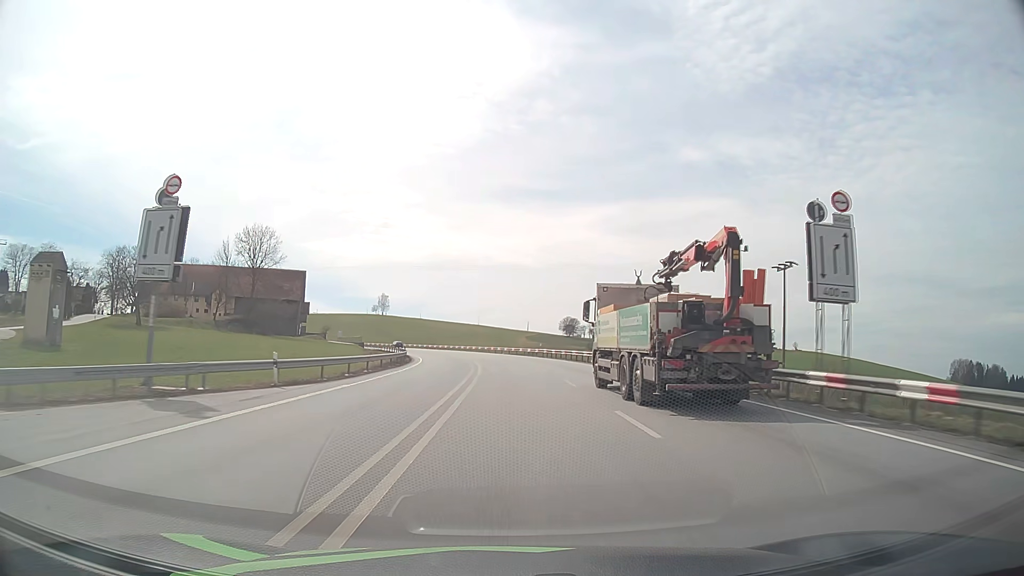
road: primary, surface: asphalt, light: Day
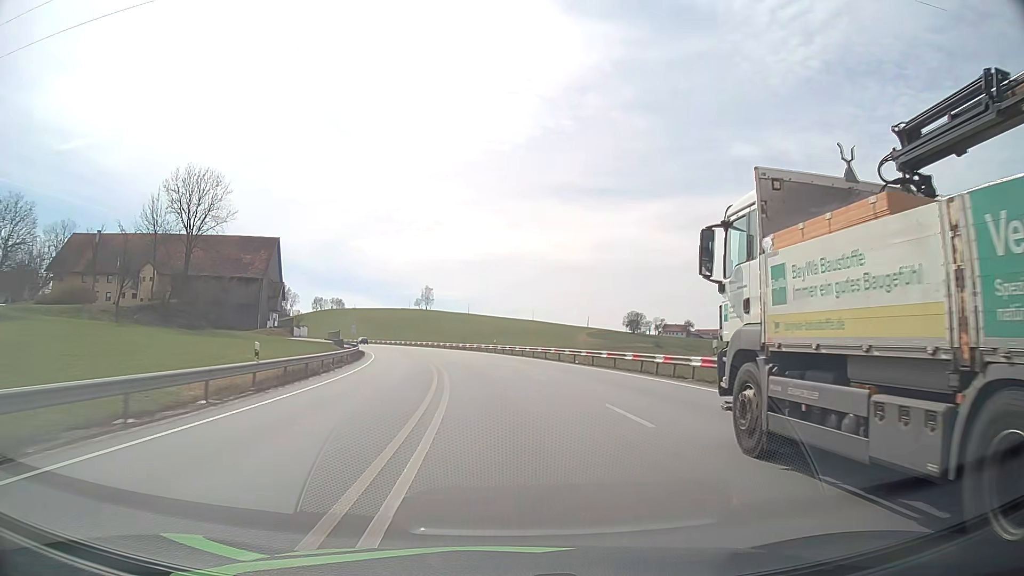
(-1.1, +47.4) m; -4°
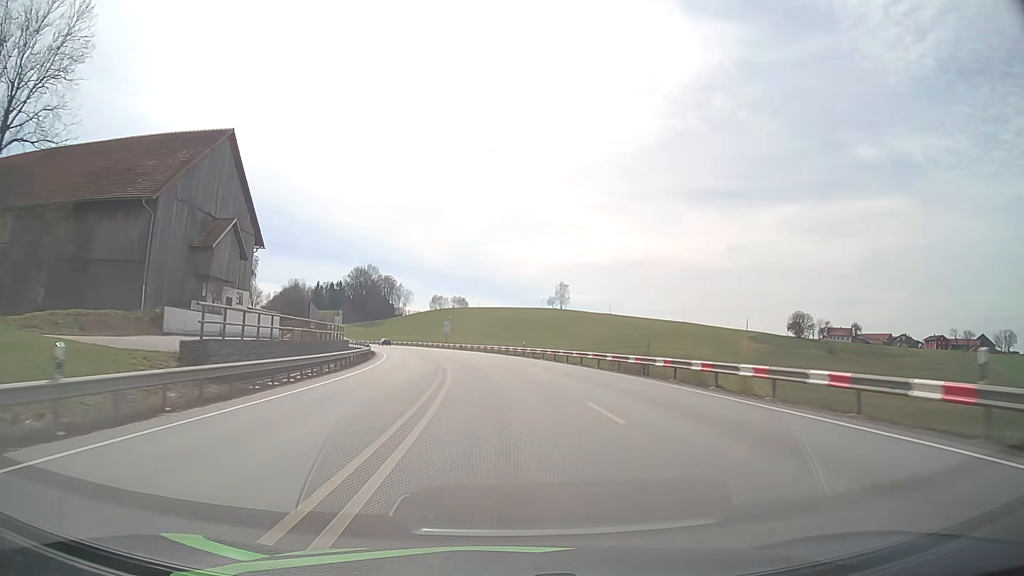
(-6.4, +58.8) m; -12°
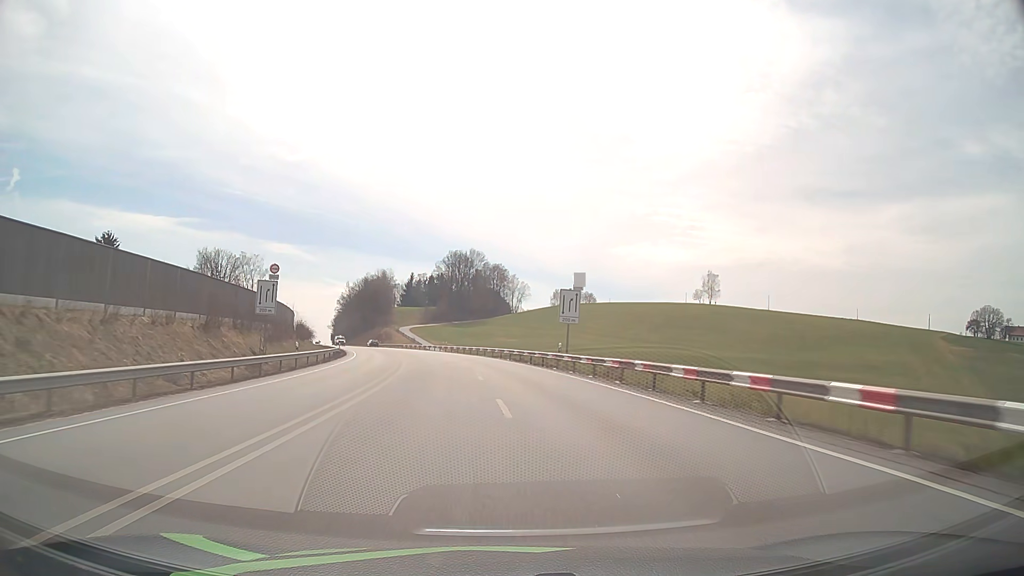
(-6.0, +71.1) m; -10°
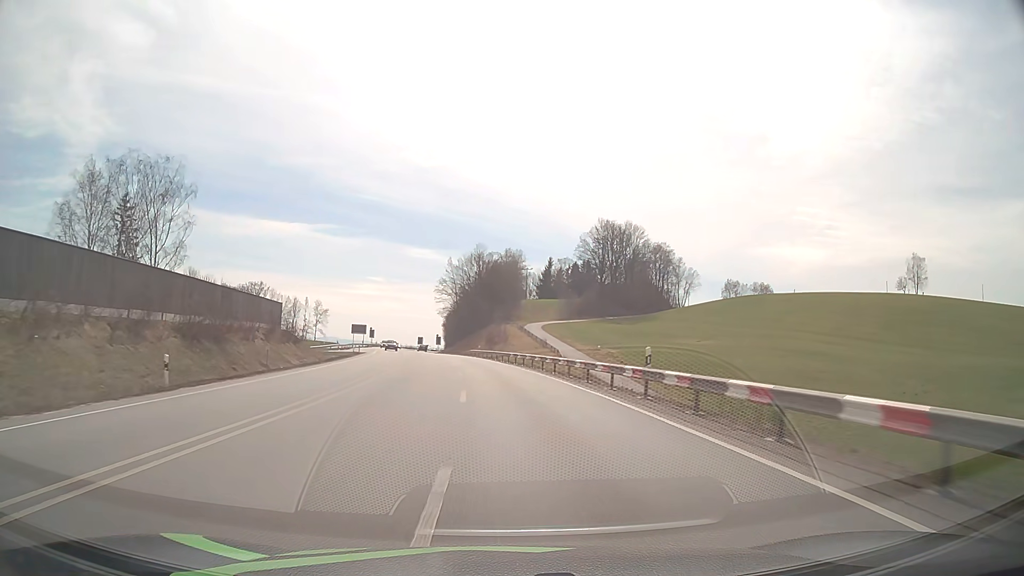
(-7.5, +68.9) m; -12°
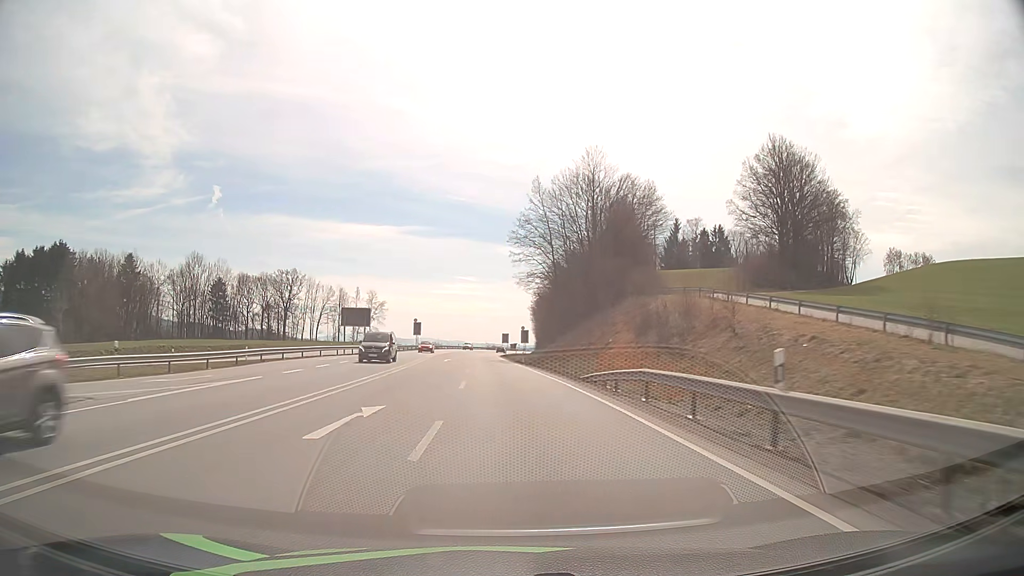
(-5.6, +68.2) m; -8°
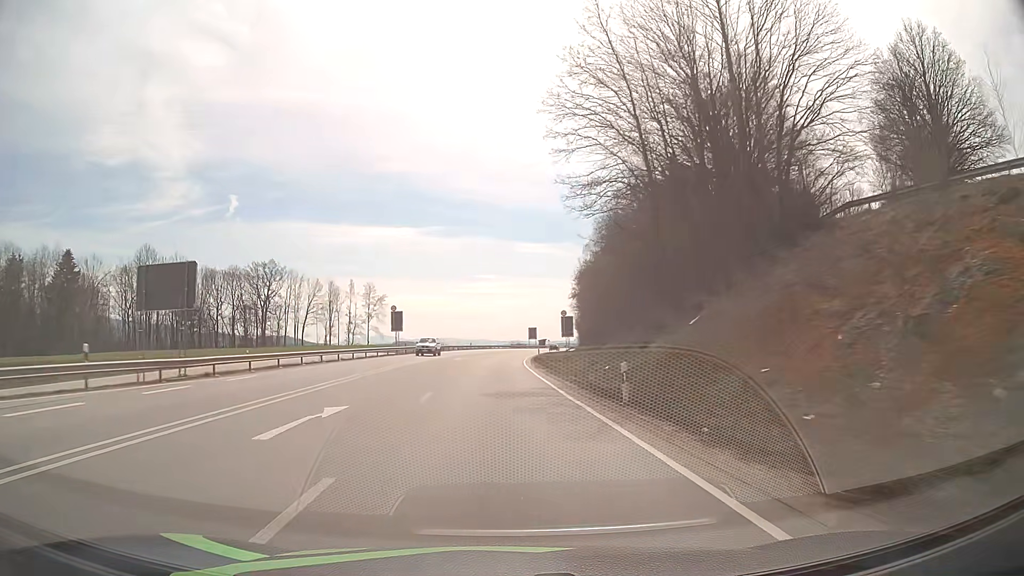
(-0.8, +41.5) m; -2°
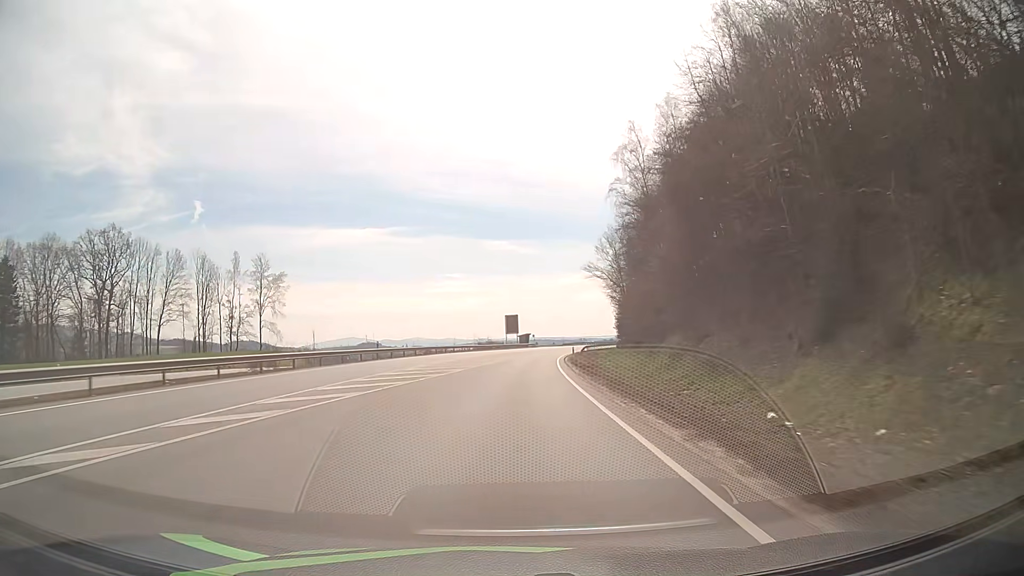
(+0.2, +69.6) m; +2°
(0, +10) (0, +20) (+1, +30) (+2, +40) (+2, +50) (+3, +60) (+5, +70) (+6, +80) (+8, +90) (+10, +99) m
